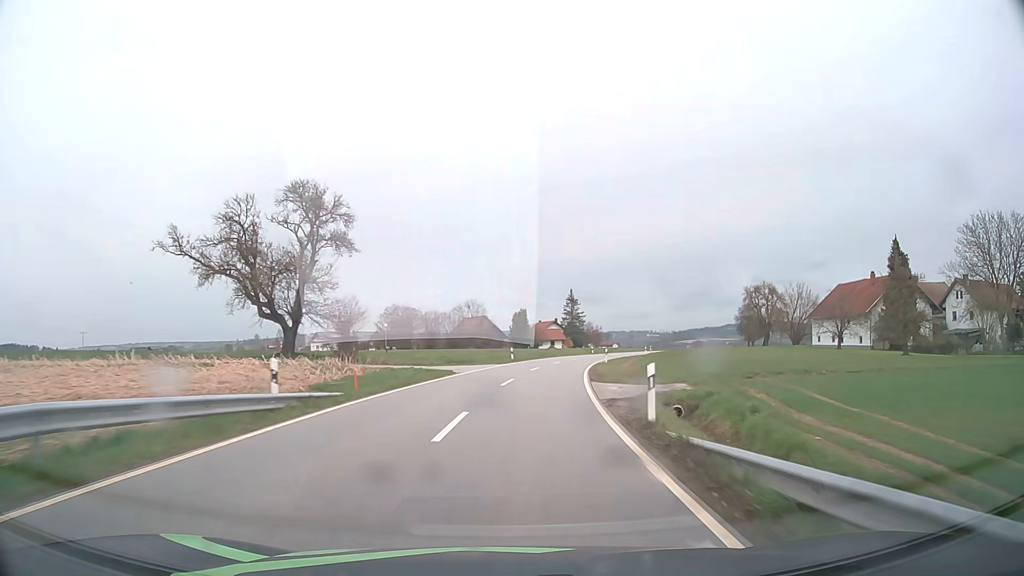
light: Day
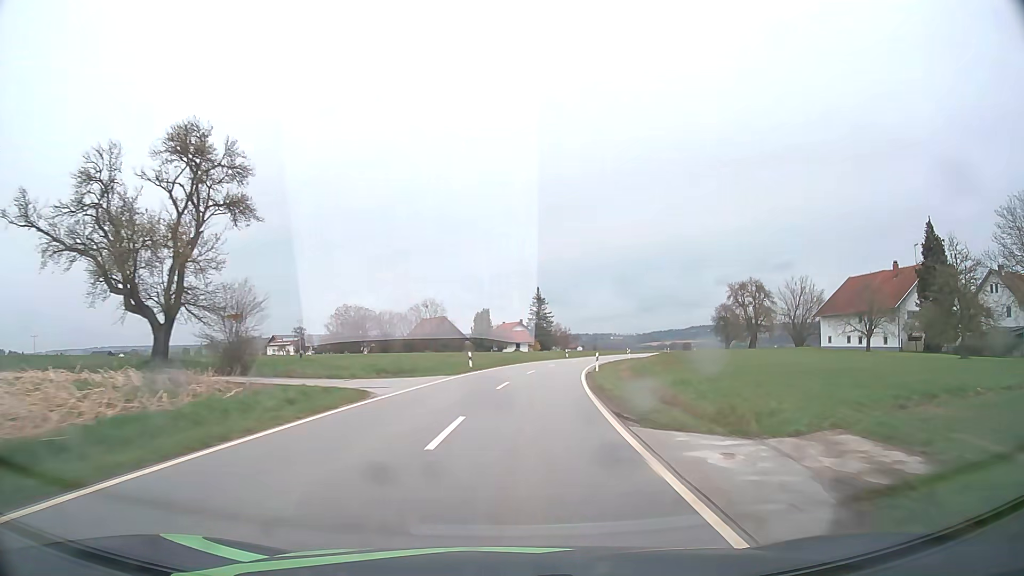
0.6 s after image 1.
(+0.3, +12.9) m; +3°
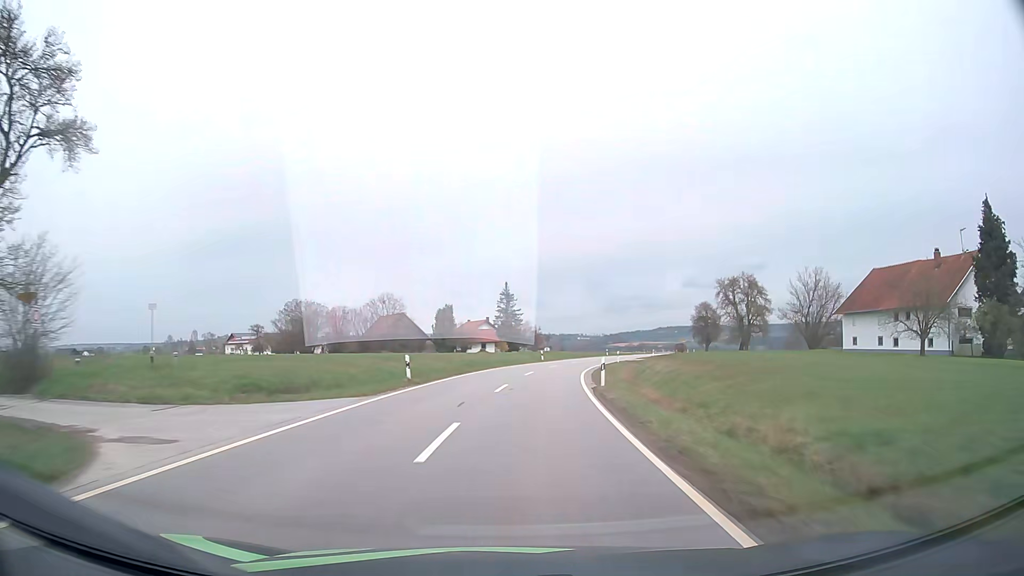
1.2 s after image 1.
(+0.3, +13.1) m; +3°
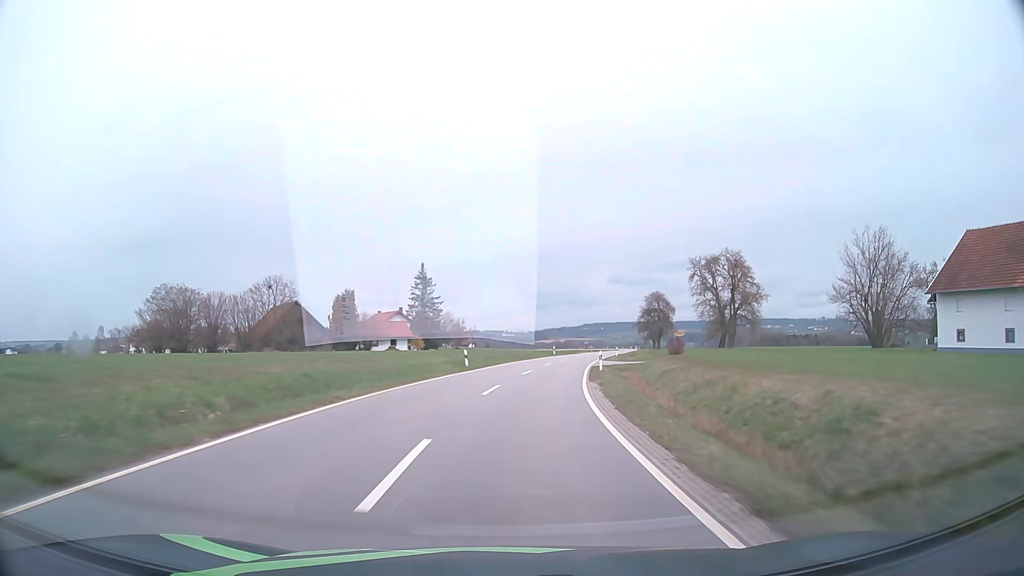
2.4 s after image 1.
(+1.3, +26.8) m; +6°
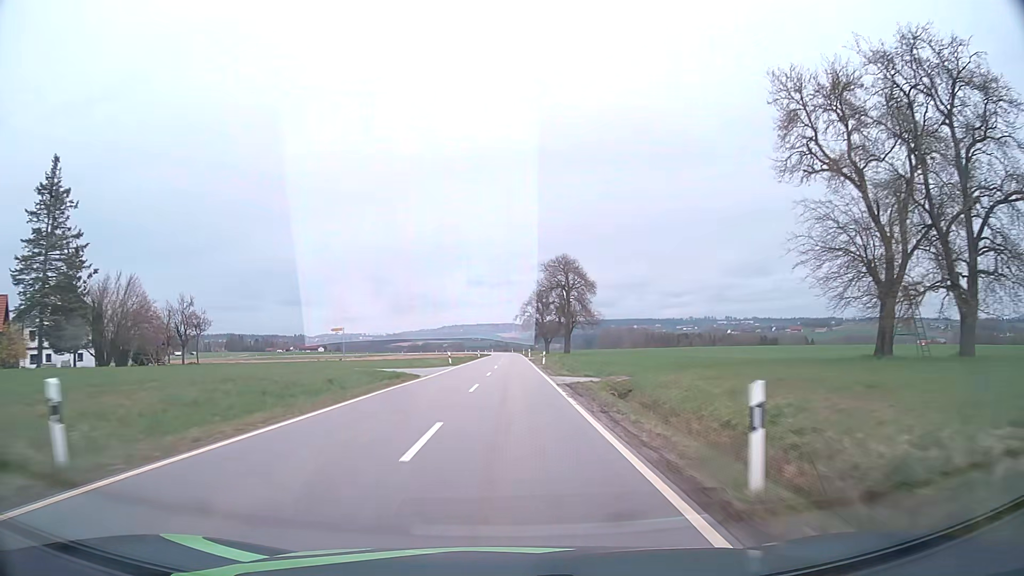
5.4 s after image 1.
(+9.6, +69.9) m; +13°
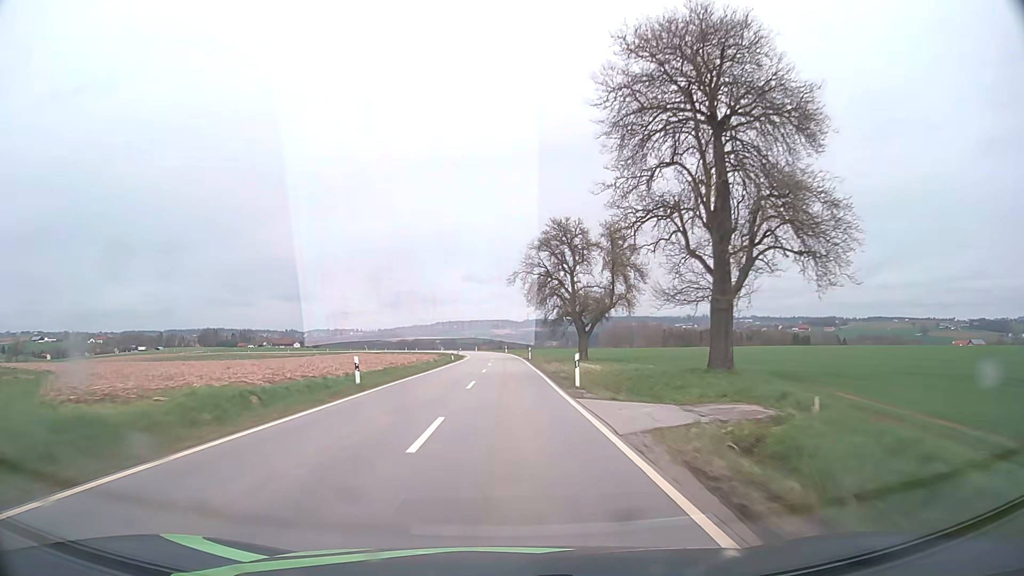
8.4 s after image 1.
(+0.9, +72.7) m; +1°
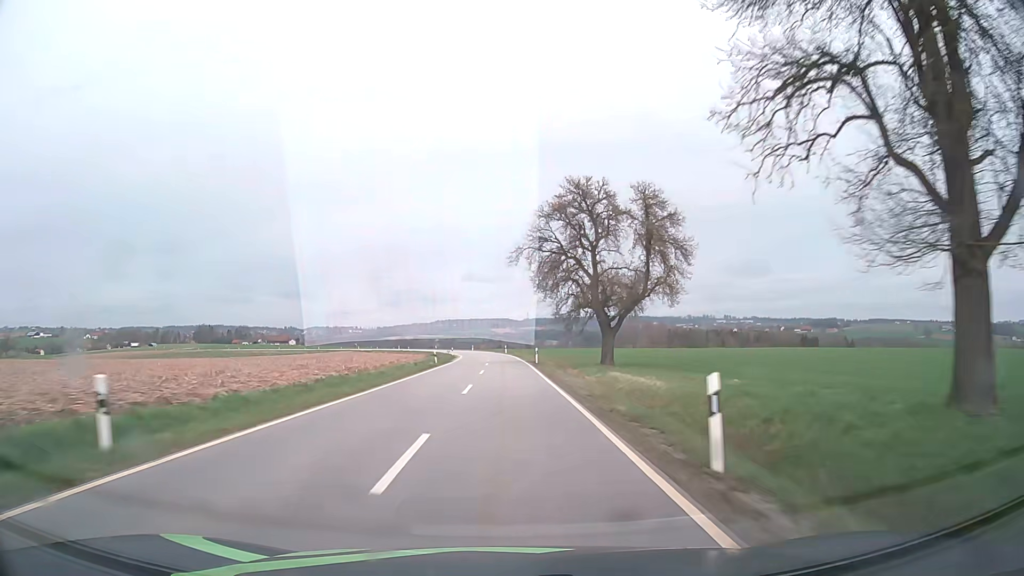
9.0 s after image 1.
(0.0, +14.4) m; 0°
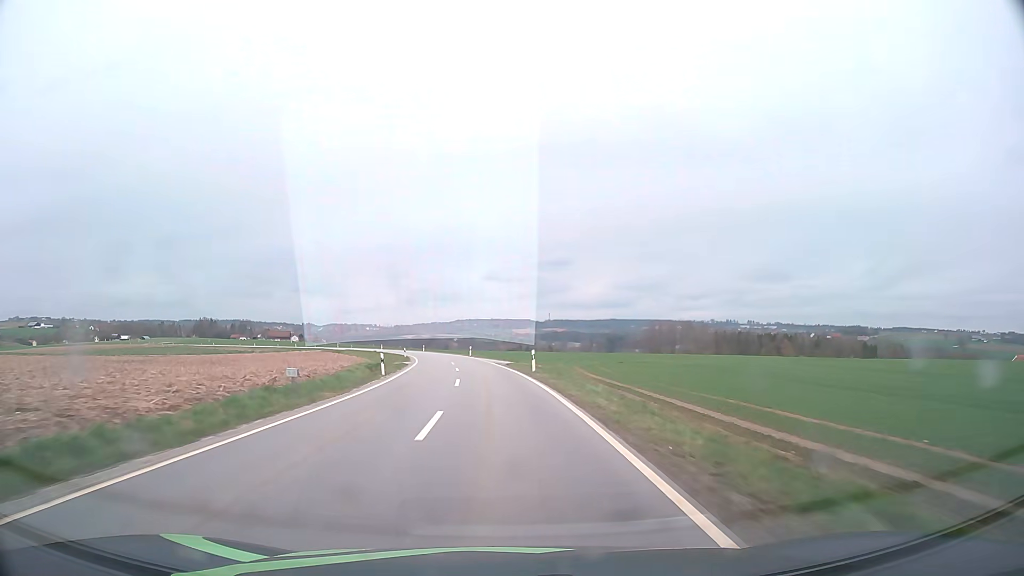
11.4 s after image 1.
(-0.2, +57.6) m; -1°
(0, +10) (0, +20) (-1, +30) (-2, +40) (-3, +50) (-4, +60) (-5, +70) (-7, +80) (-9, +89) (-12, +99) m
